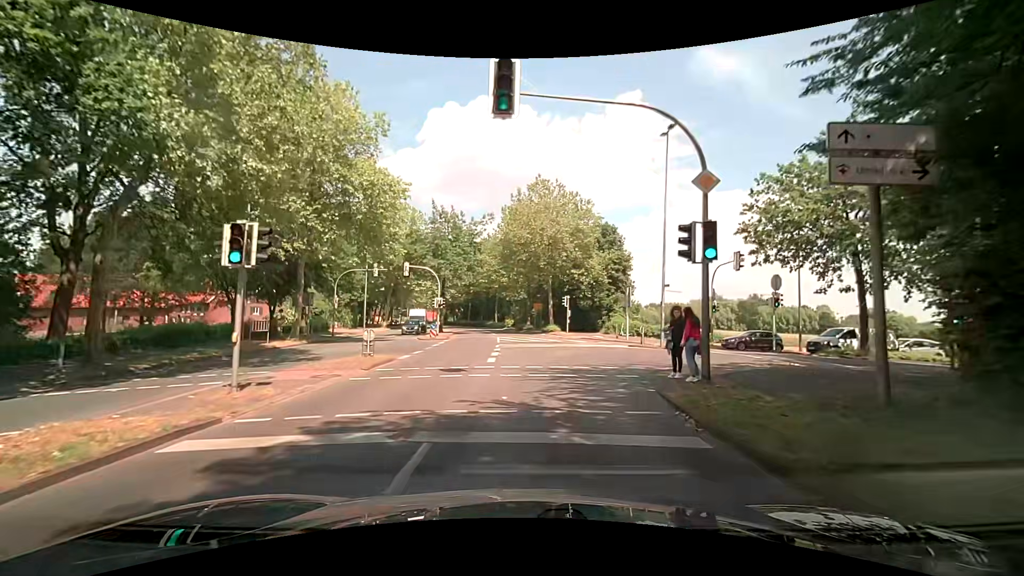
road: secondary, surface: asphalt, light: Day
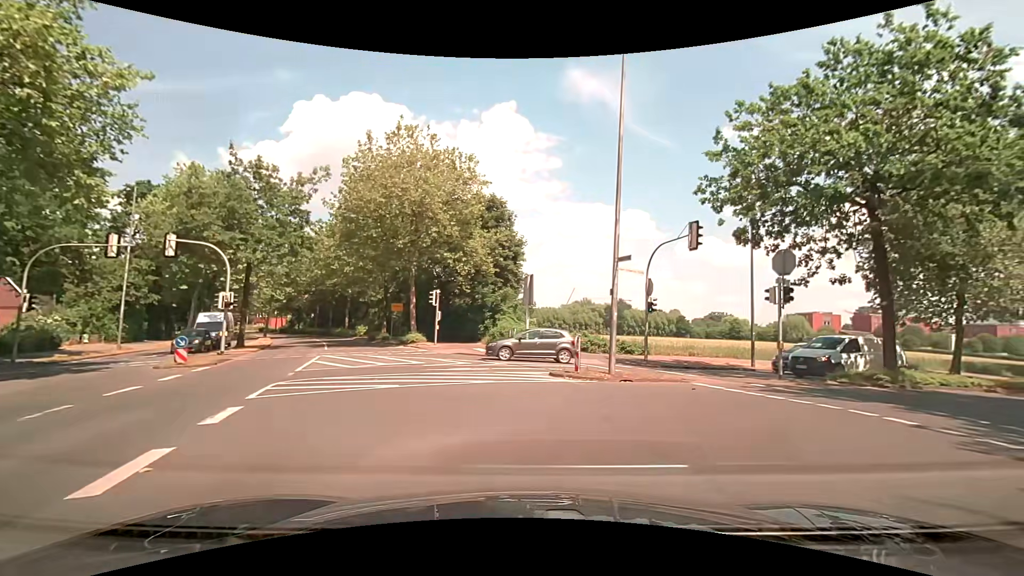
(+1.2, +13.8) m; +15°
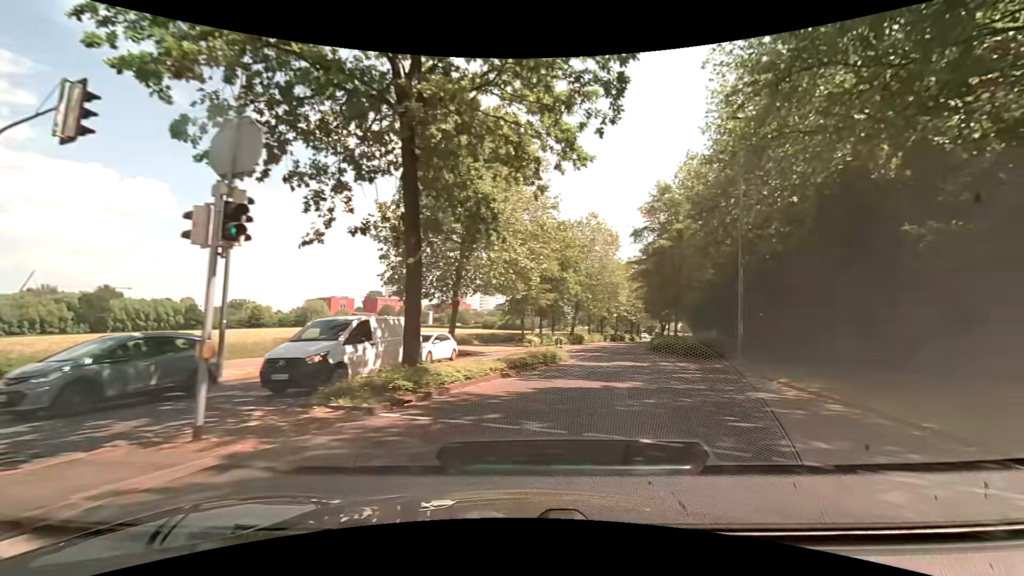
(+4.7, +10.5) m; +49°
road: tertiary
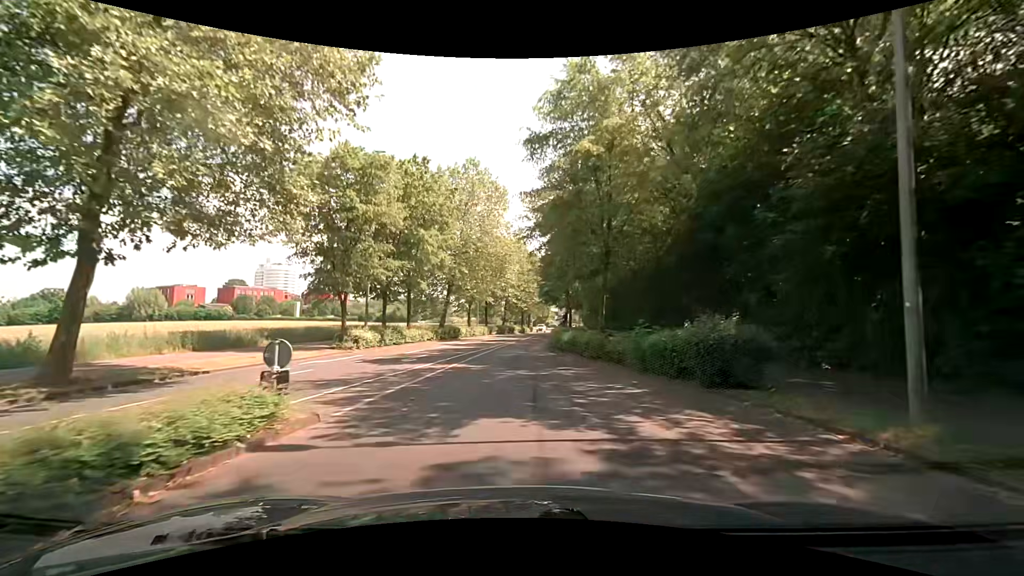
(+4.0, +18.6) m; +14°
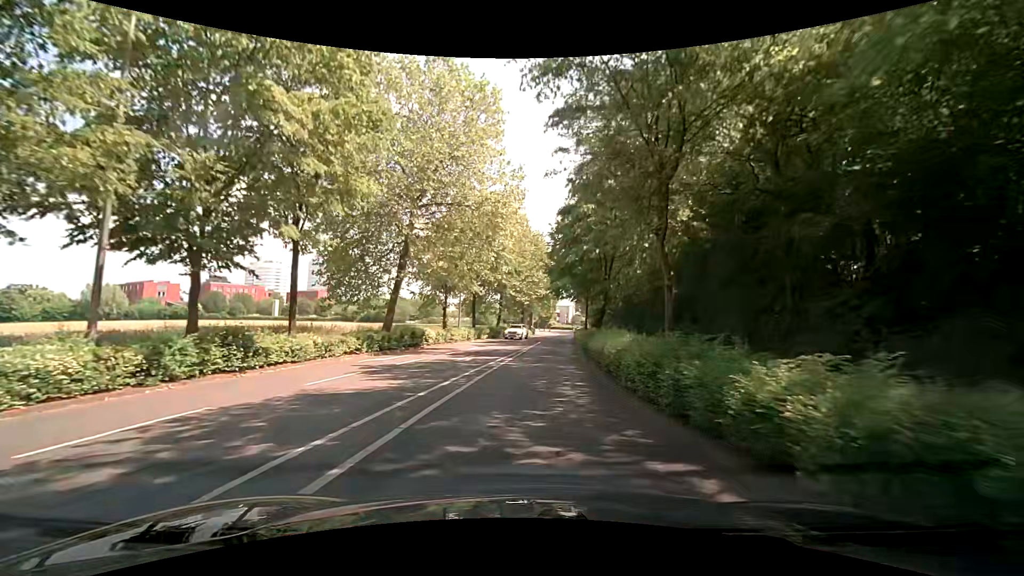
(0.0, +19.7) m; 0°
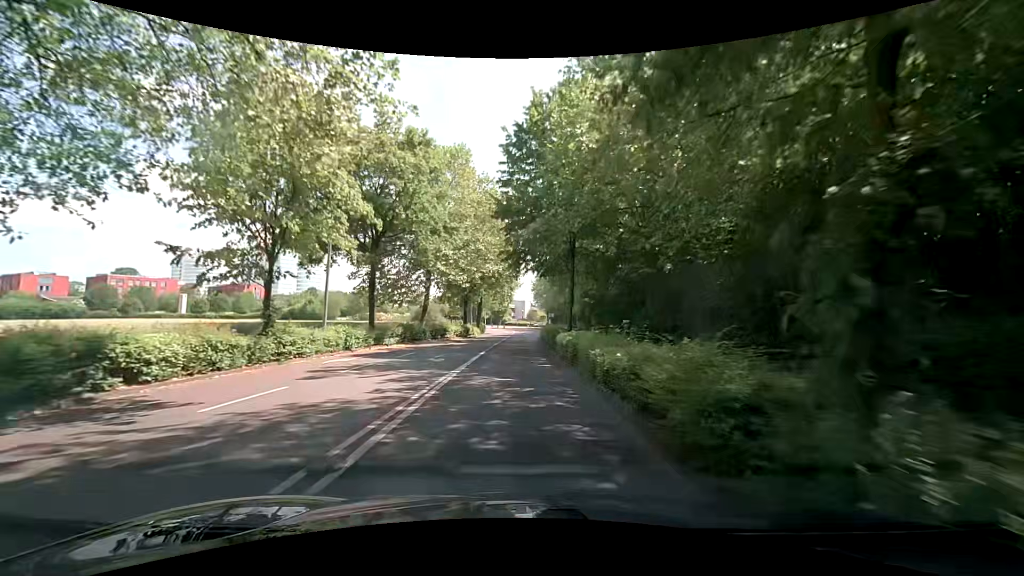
(+1.1, +22.0) m; +6°
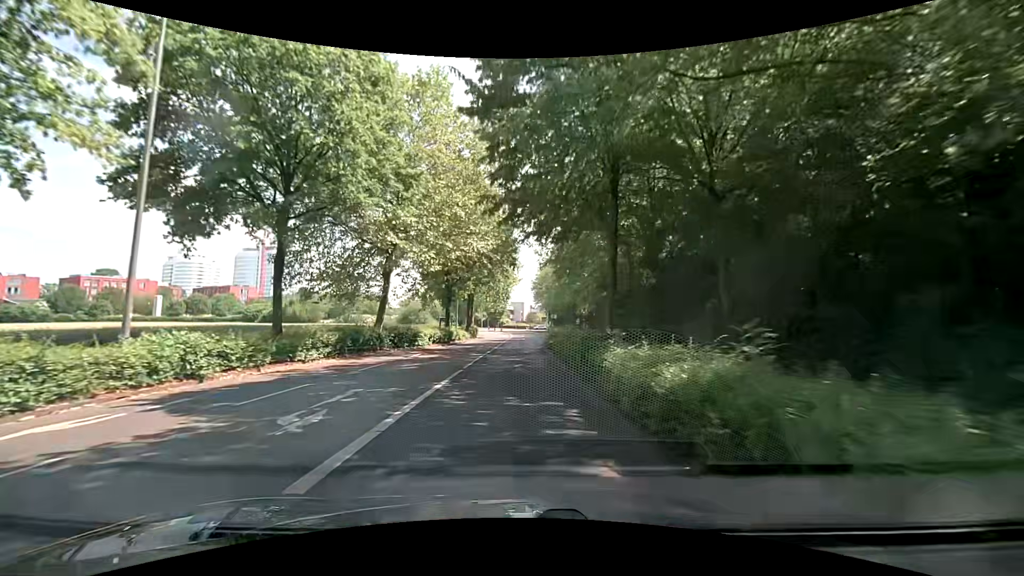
(0.0, +11.6) m; 0°
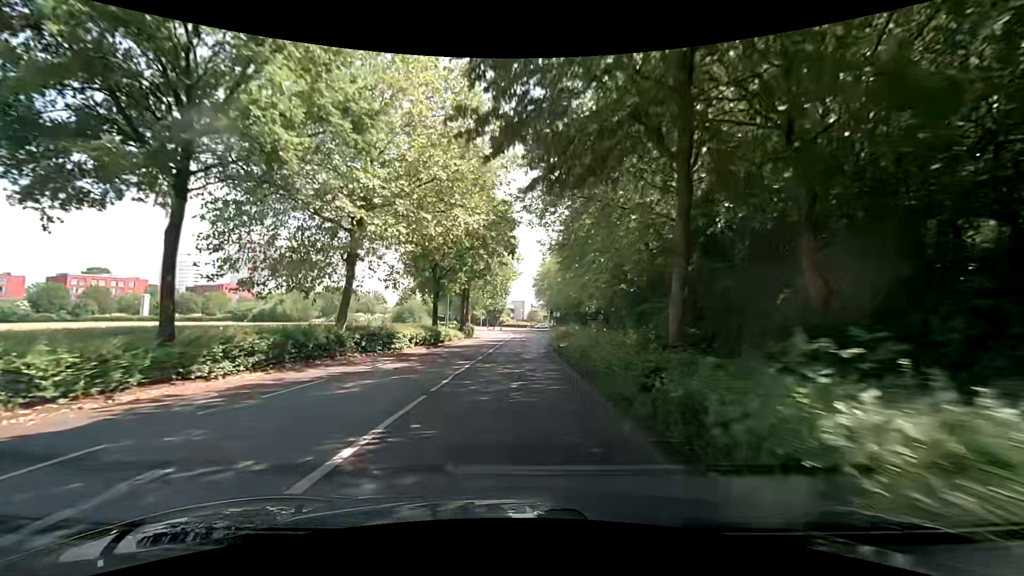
(0.0, +5.9) m; 0°
(0, +10) (0, +20) (0, +30) (0, +40) (+1, +50) (+2, +60) (+3, +70) (+3, +80) (+2, +90) (+1, +100) m
